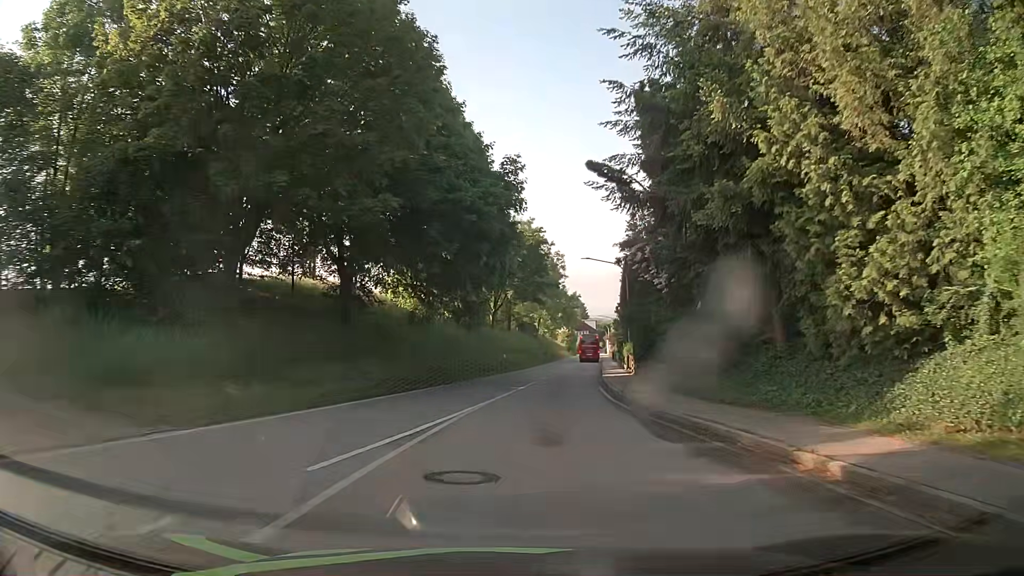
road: tertiary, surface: asphalt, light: Day
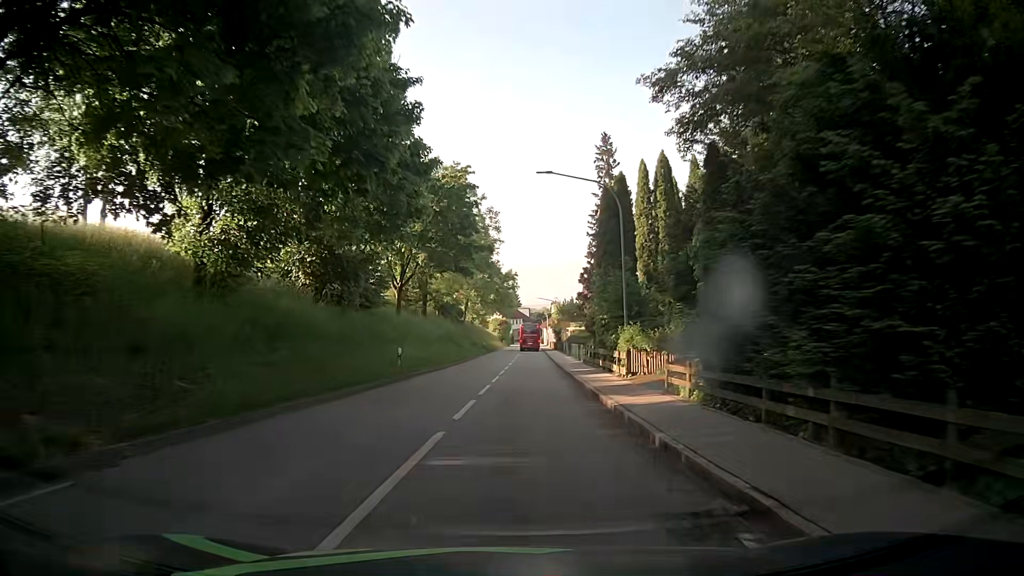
(+1.2, +20.6) m; +6°
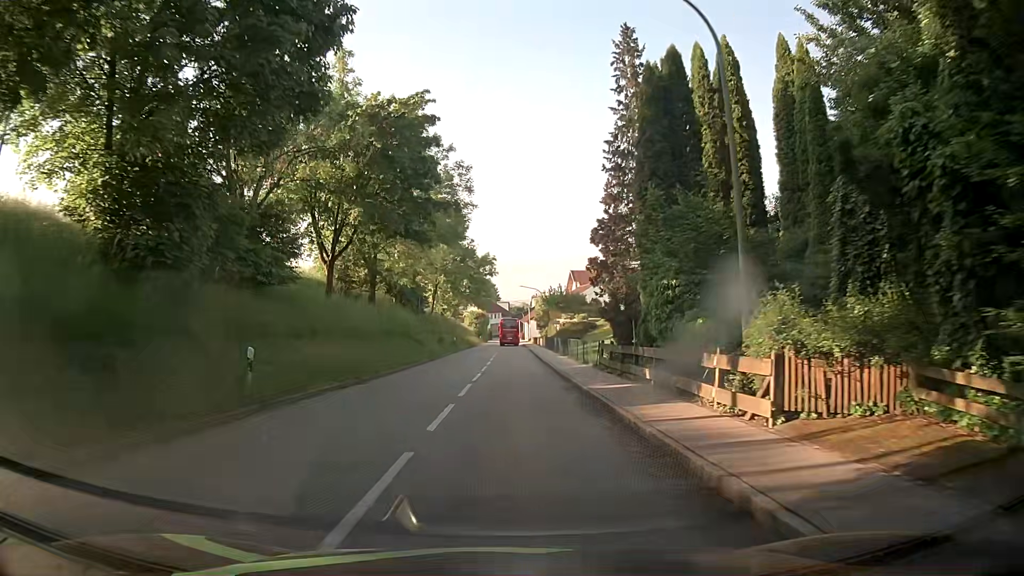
(+0.4, +14.2) m; +3°
